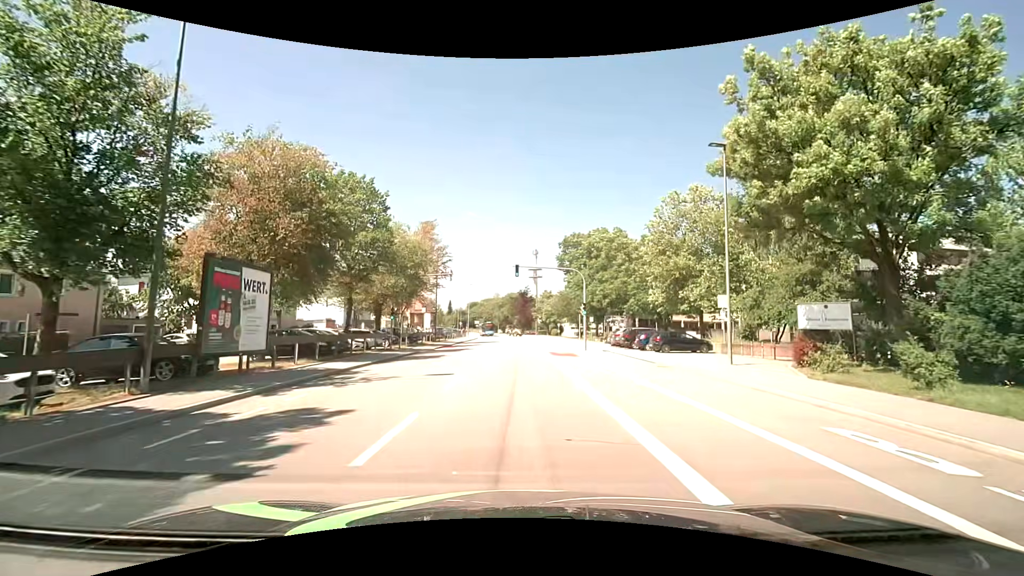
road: tertiary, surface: asphalt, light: Day
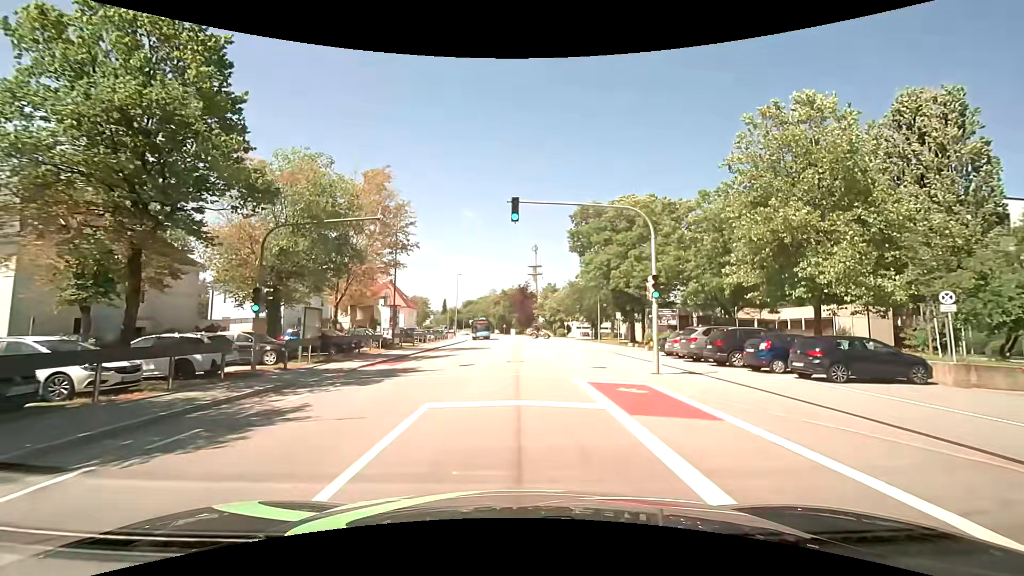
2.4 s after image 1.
(0.0, +18.1) m; +1°
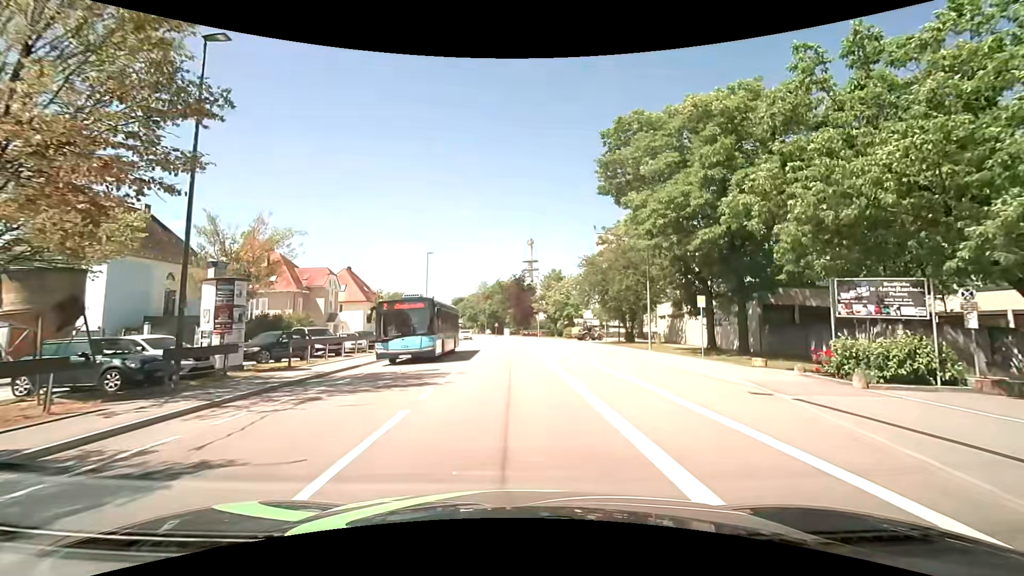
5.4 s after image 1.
(-0.2, +22.6) m; 0°
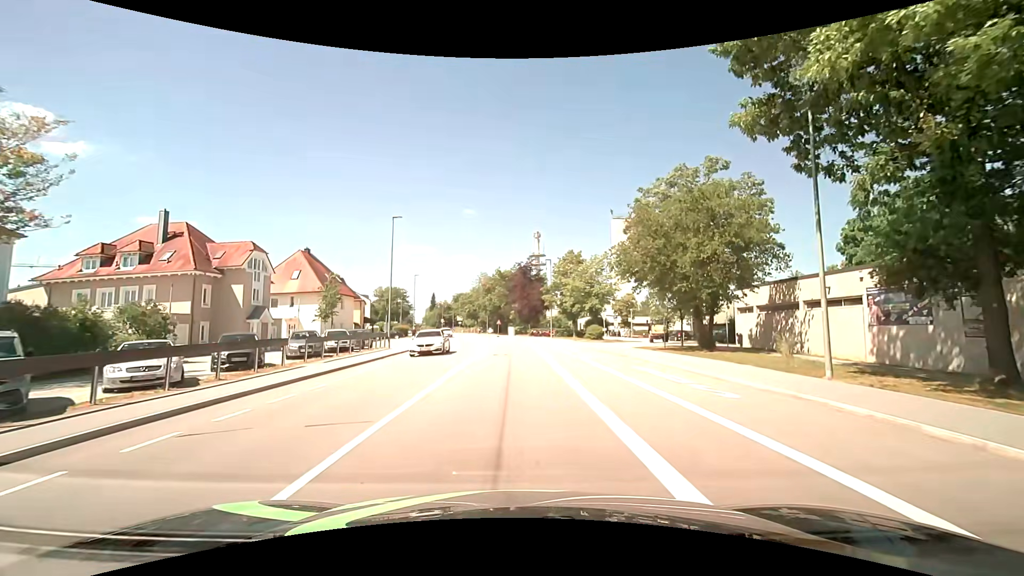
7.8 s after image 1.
(-0.1, +18.1) m; -2°
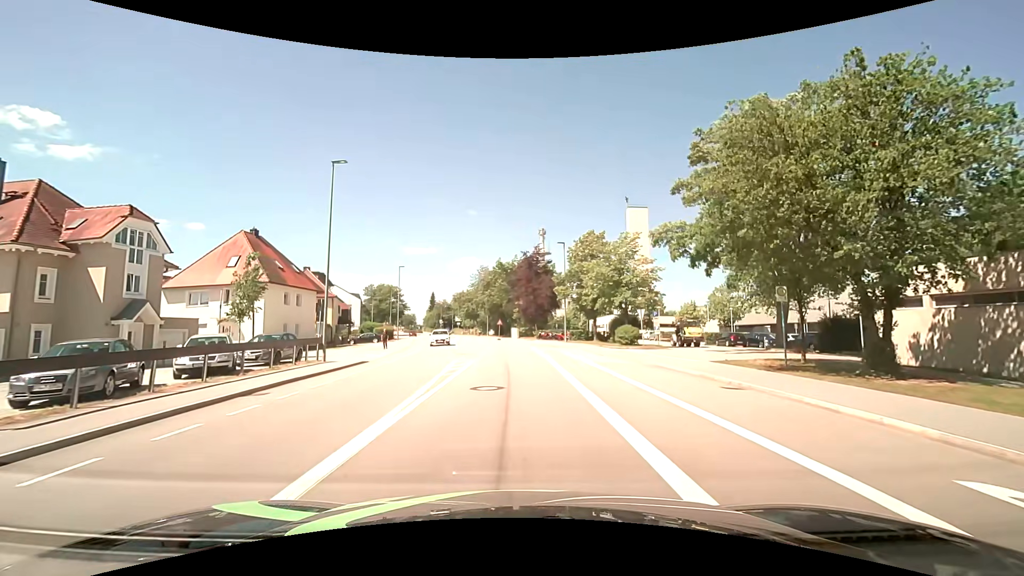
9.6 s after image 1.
(+0.1, +13.6) m; 0°
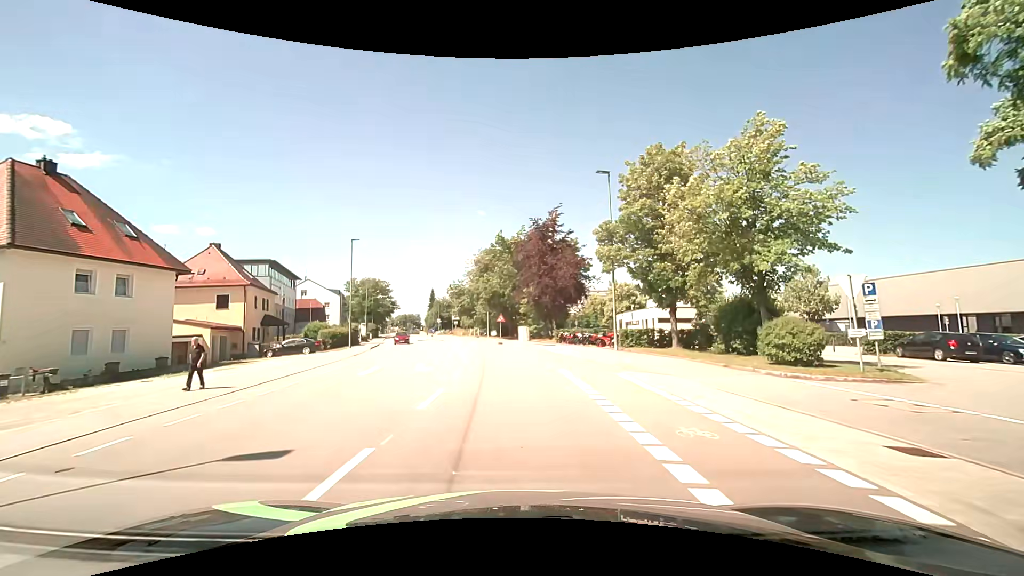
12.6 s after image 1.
(+0.2, +22.5) m; -1°
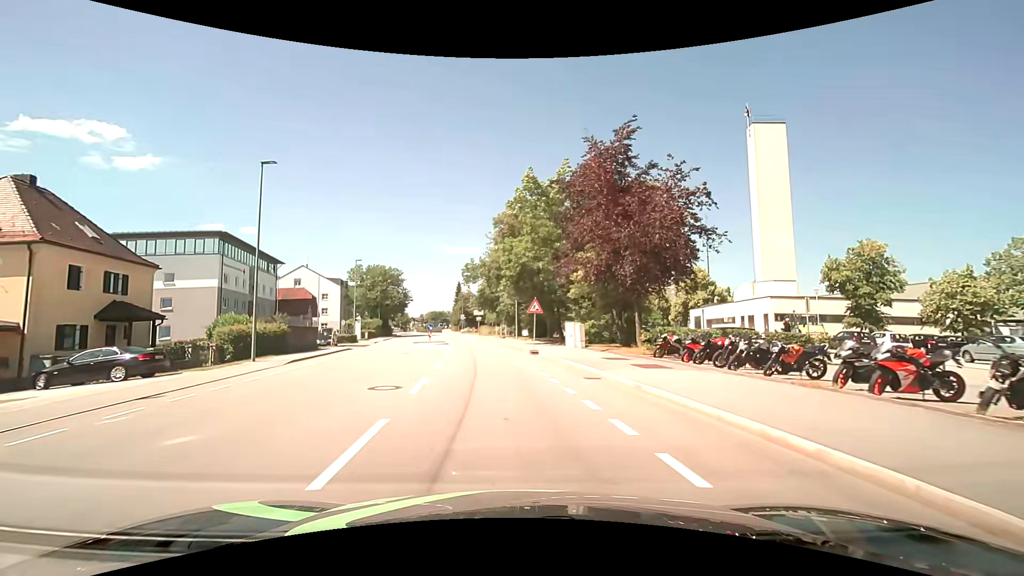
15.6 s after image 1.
(-0.6, +22.4) m; -4°
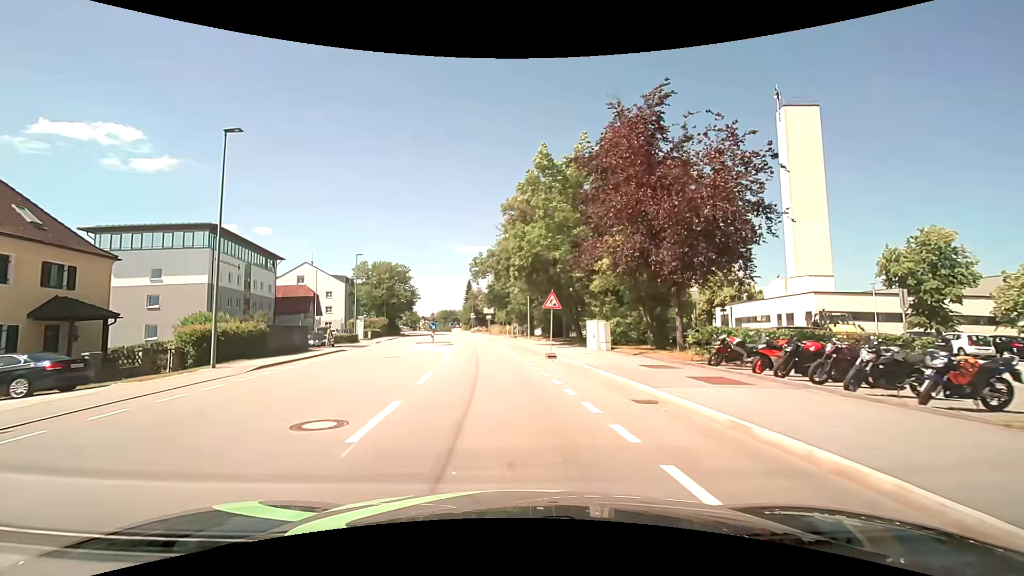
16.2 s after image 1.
(0.0, +4.5) m; -1°
